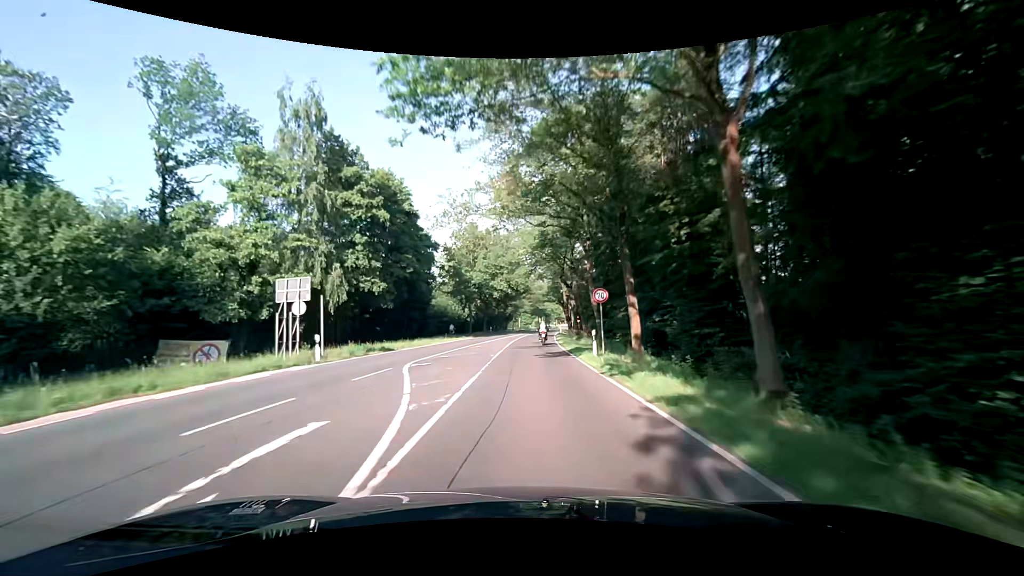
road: secondary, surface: asphalt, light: Day
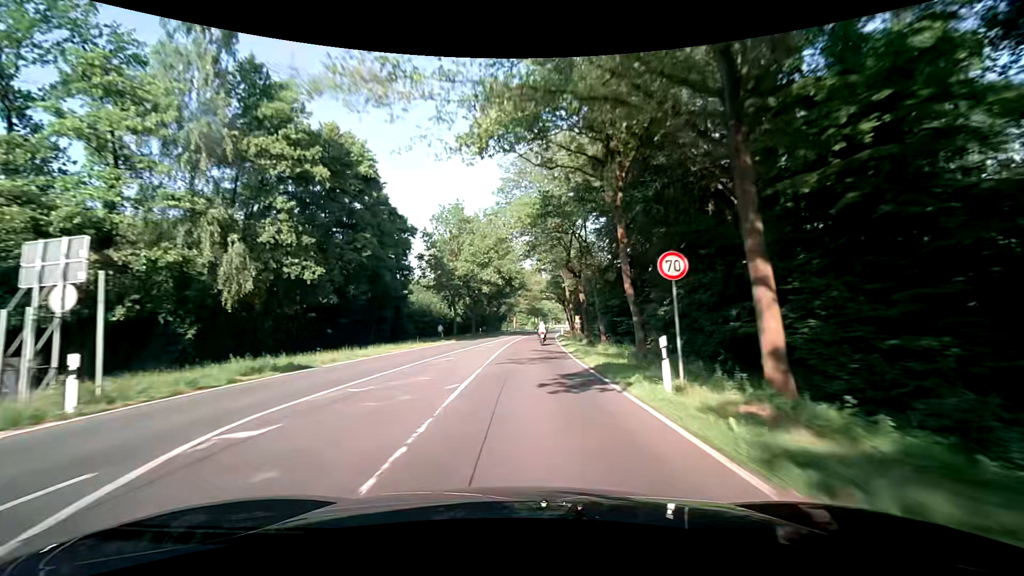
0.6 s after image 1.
(+0.1, +10.8) m; +1°
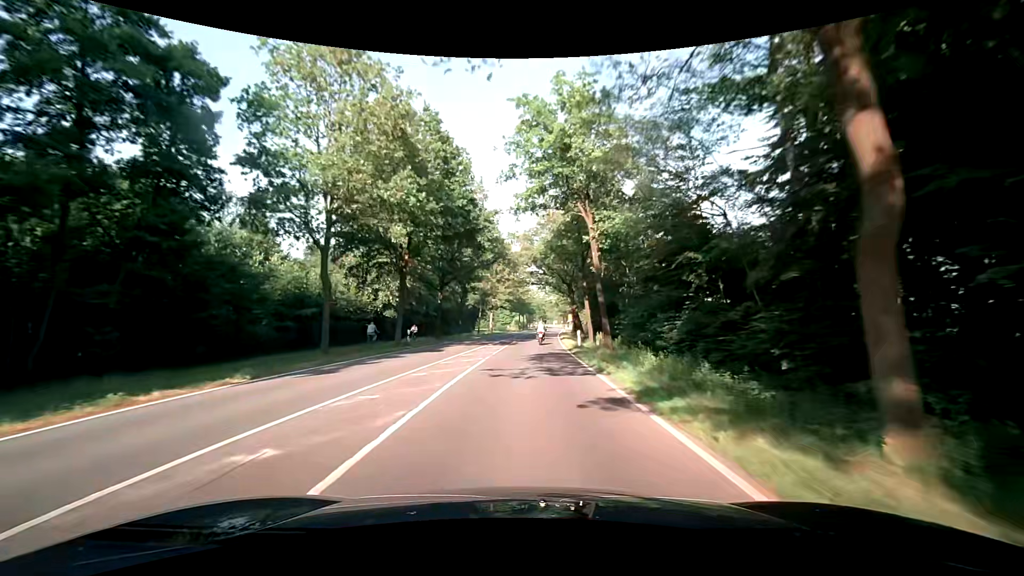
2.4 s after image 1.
(+0.5, +32.4) m; +1°
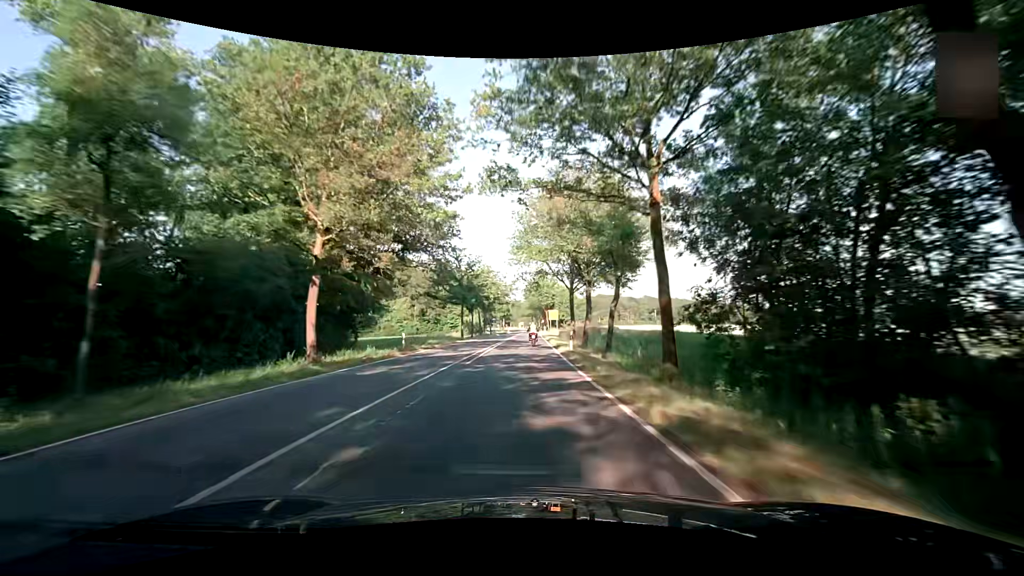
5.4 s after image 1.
(+2.8, +53.9) m; +6°
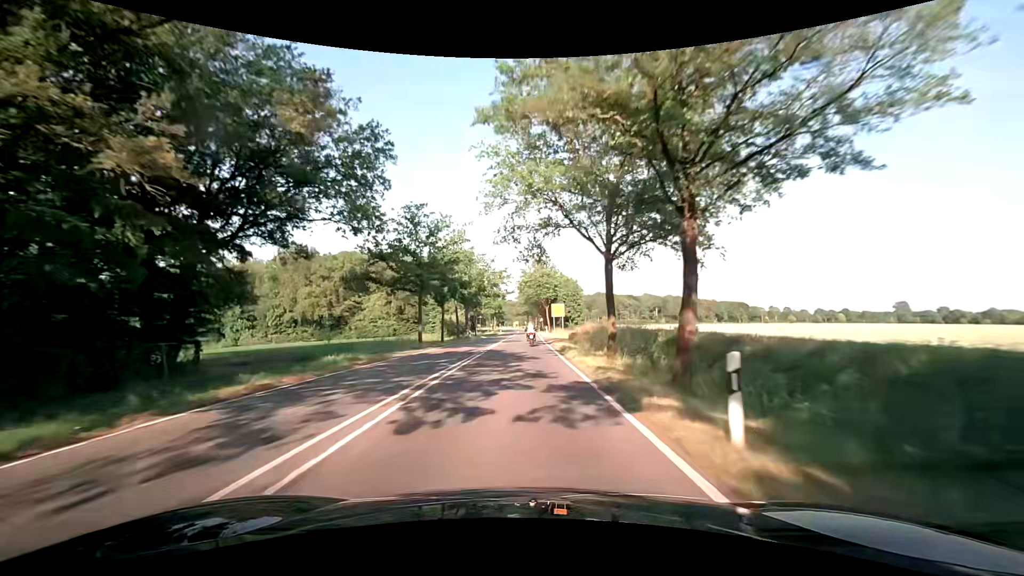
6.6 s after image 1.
(0.0, +21.6) m; +1°
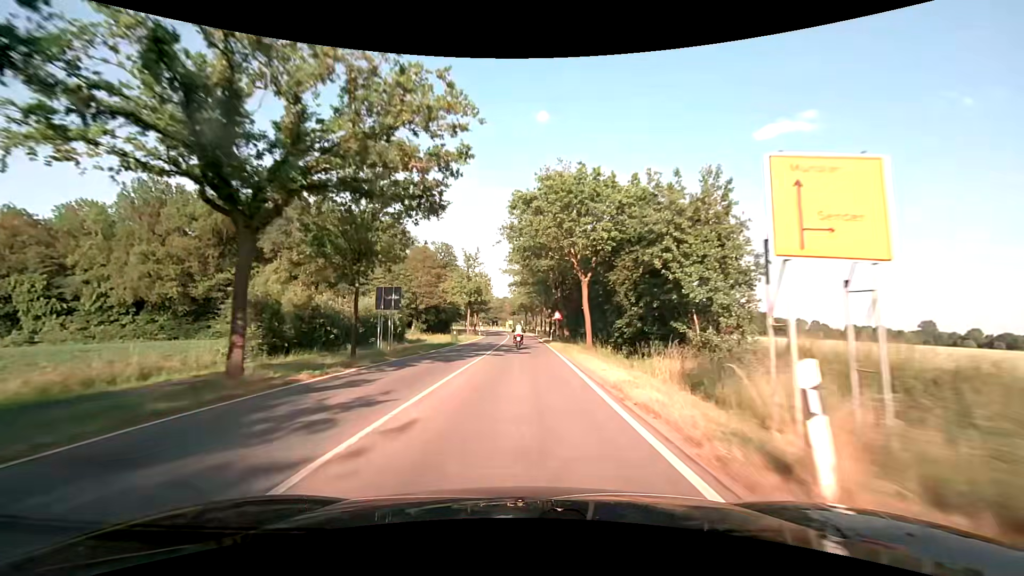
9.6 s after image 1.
(-0.2, +53.8) m; 0°
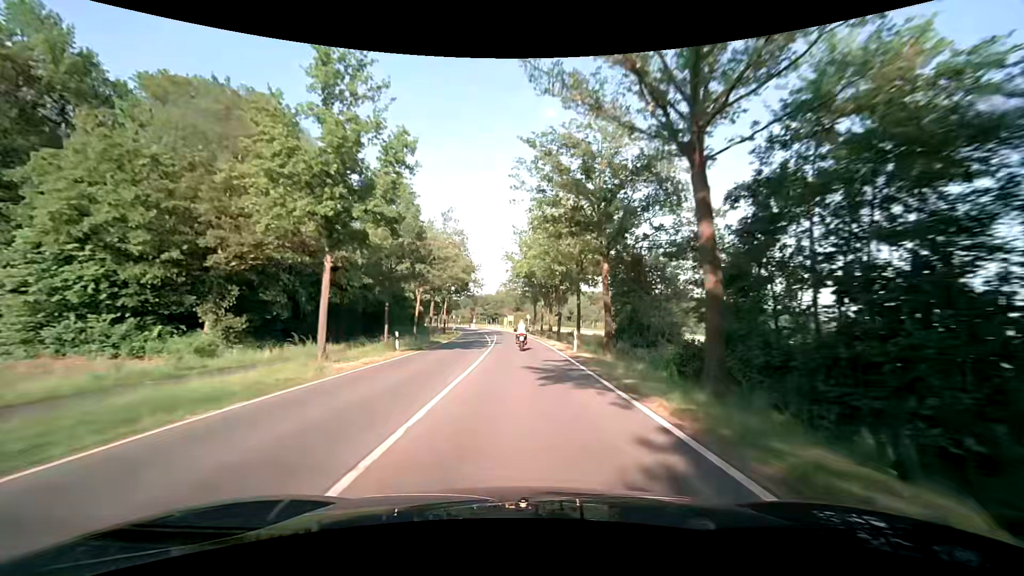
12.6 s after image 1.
(0.0, +53.6) m; 0°
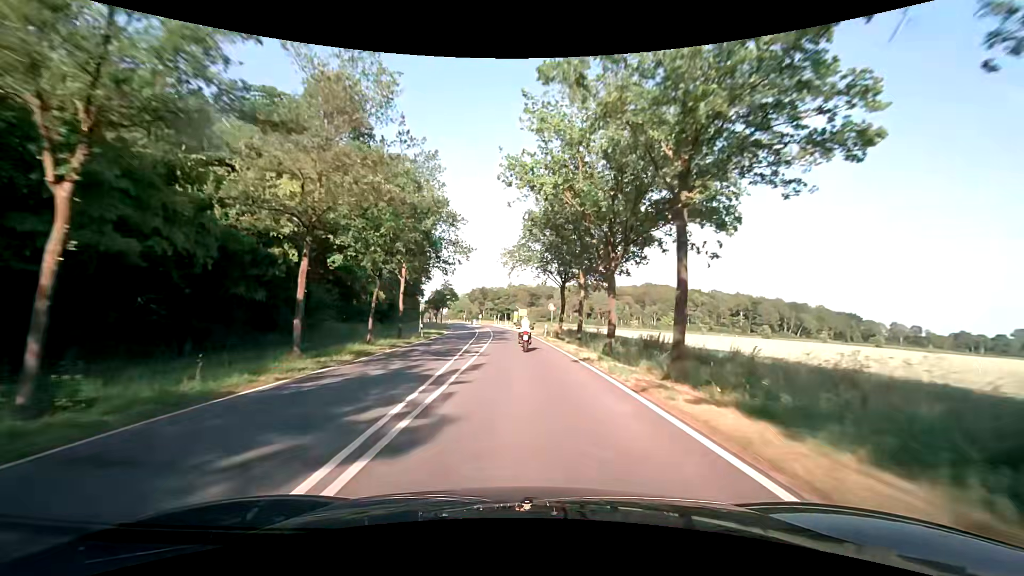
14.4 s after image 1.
(-0.2, +30.9) m; -1°
(0, +10) (0, +20) (-1, +30) (-1, +40) (-2, +50) (-2, +60) (-3, +70) (-4, +80) (-5, +90) (-6, +100) m
